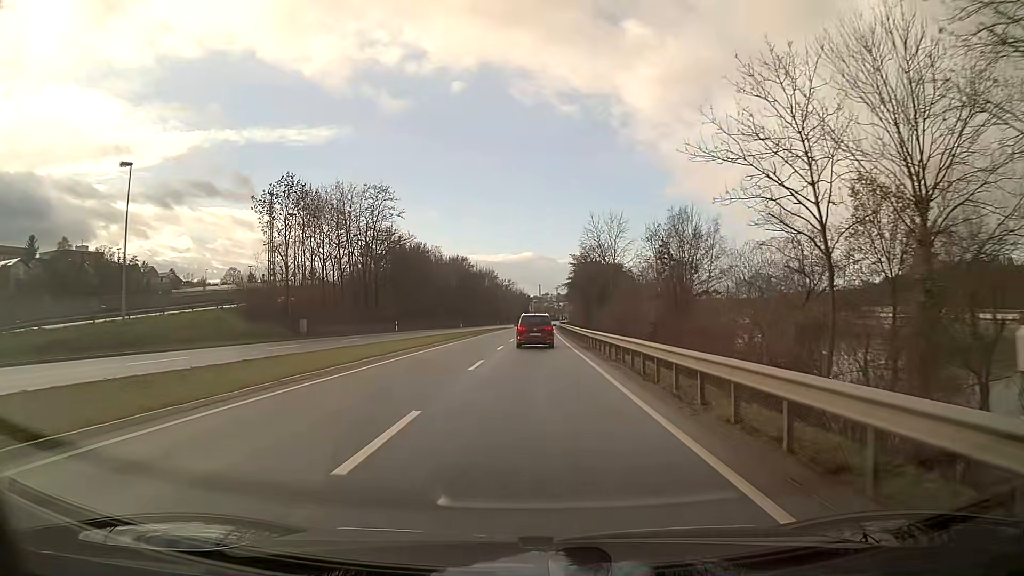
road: primary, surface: asphalt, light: Day
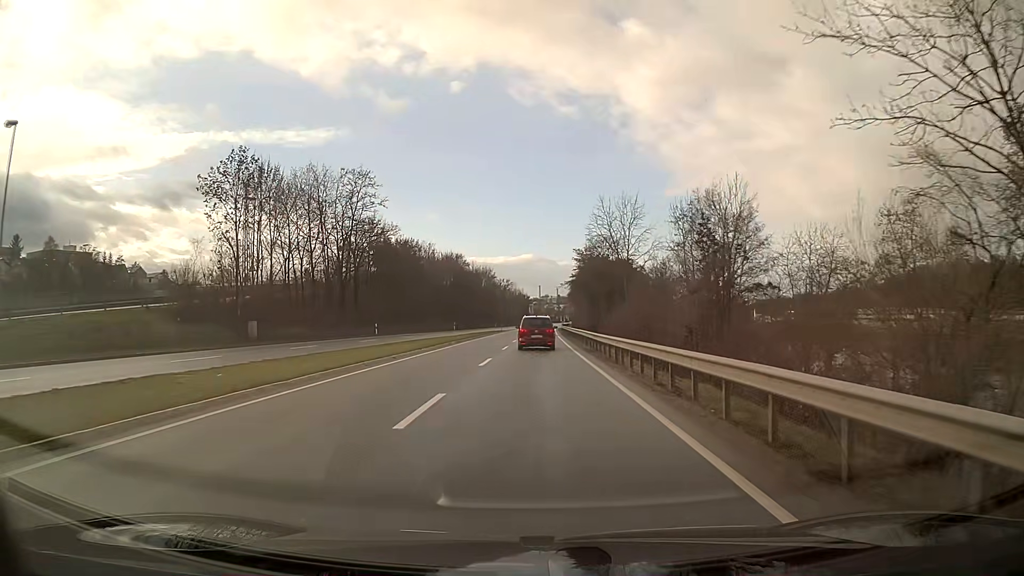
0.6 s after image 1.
(0.0, +9.5) m; 0°
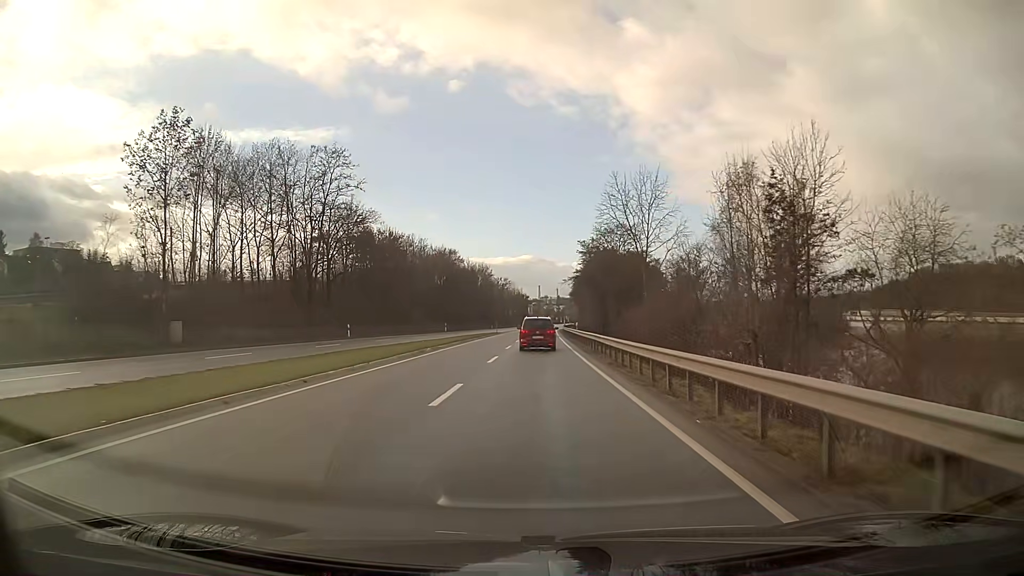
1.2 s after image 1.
(0.0, +9.6) m; 0°
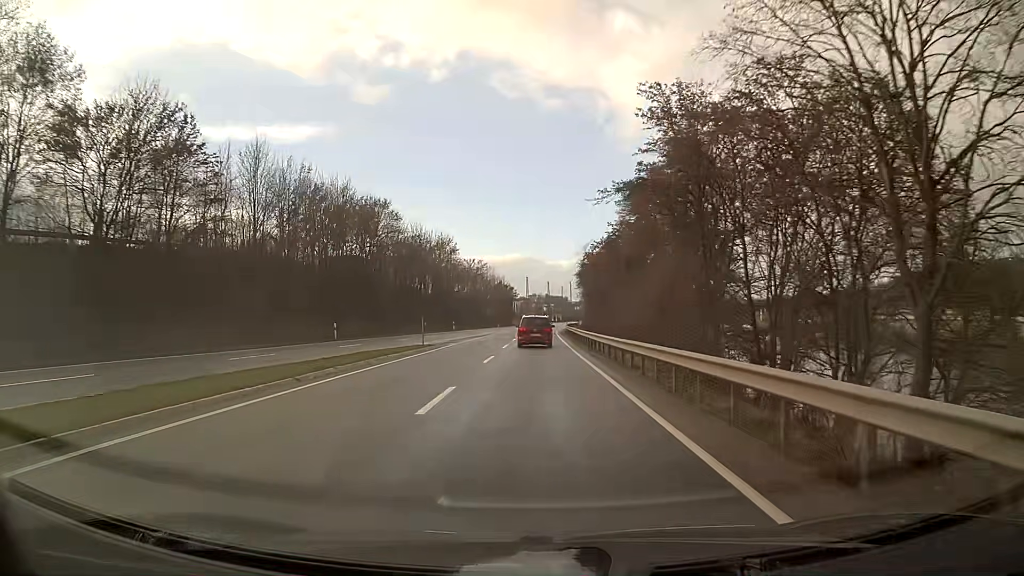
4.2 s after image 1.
(+0.4, +49.3) m; 0°
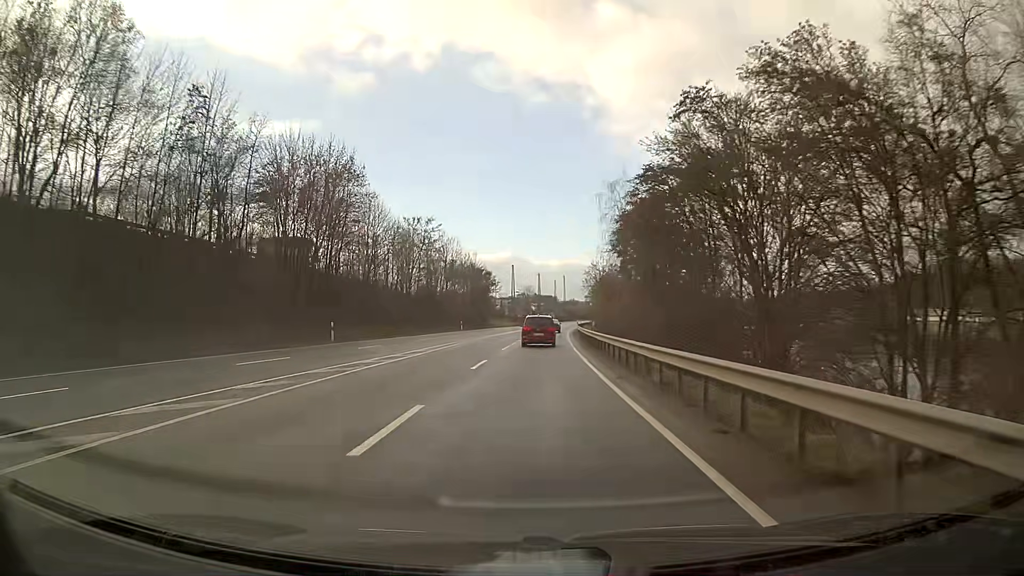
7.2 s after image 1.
(+0.6, +51.2) m; +1°
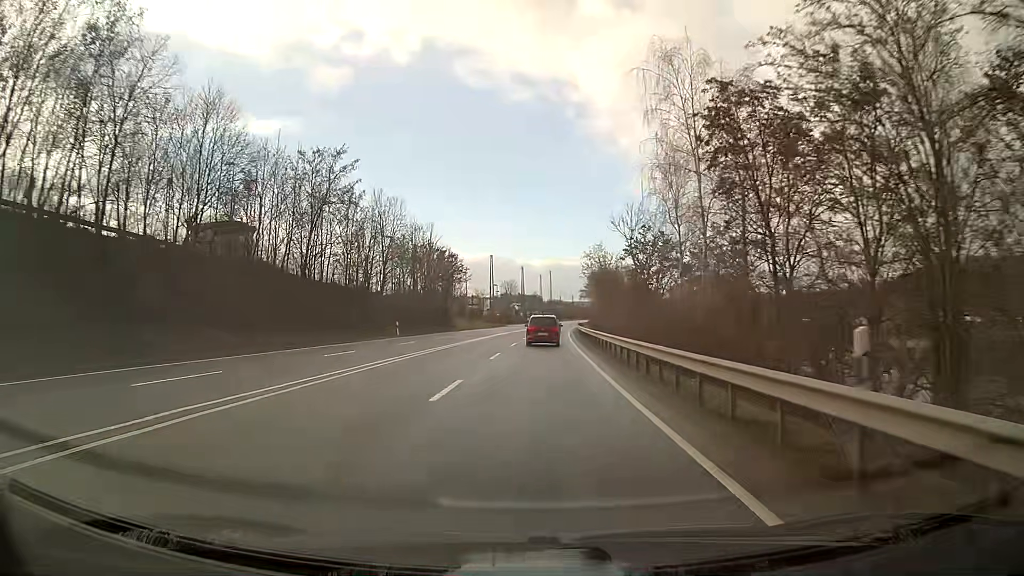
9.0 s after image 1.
(+0.4, +31.5) m; +1°
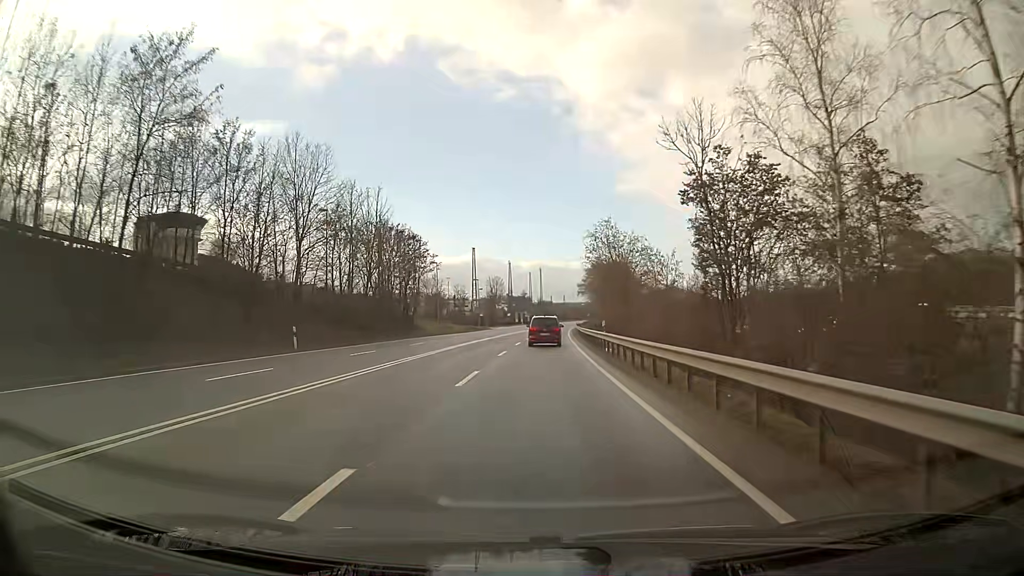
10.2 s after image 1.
(+0.1, +21.2) m; +1°
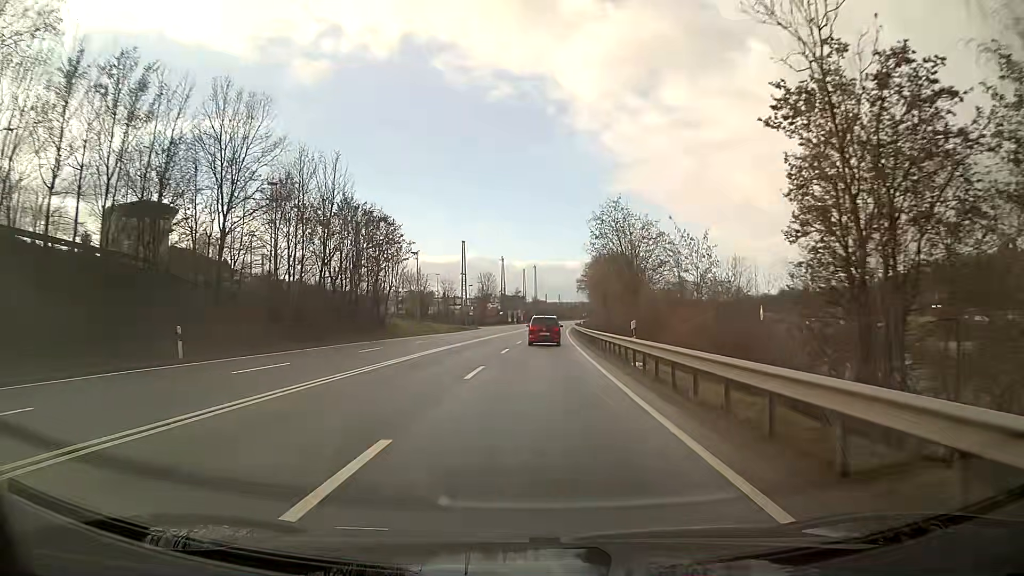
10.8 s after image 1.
(0.0, +10.6) m; 0°
